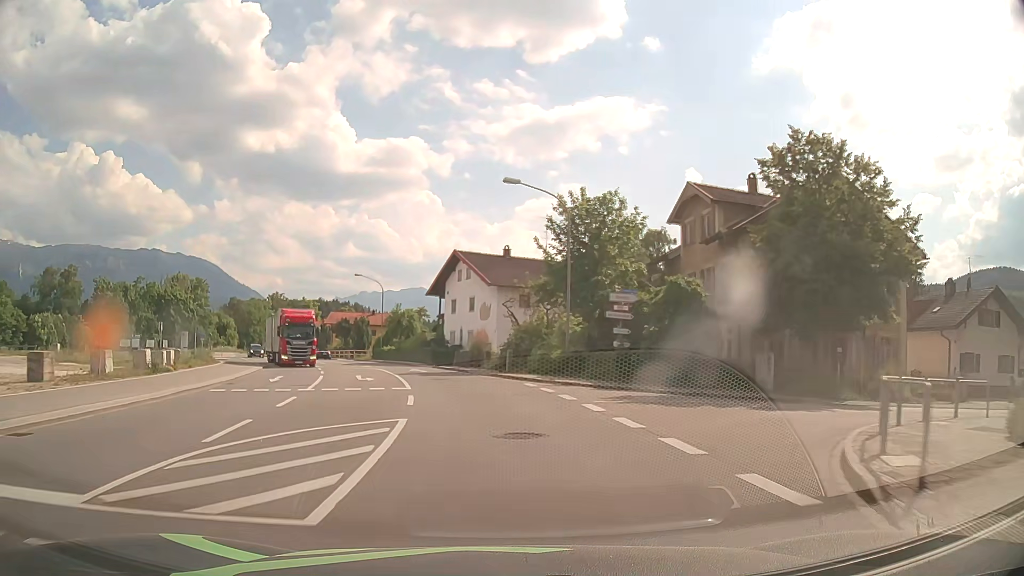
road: primary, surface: asphalt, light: Day
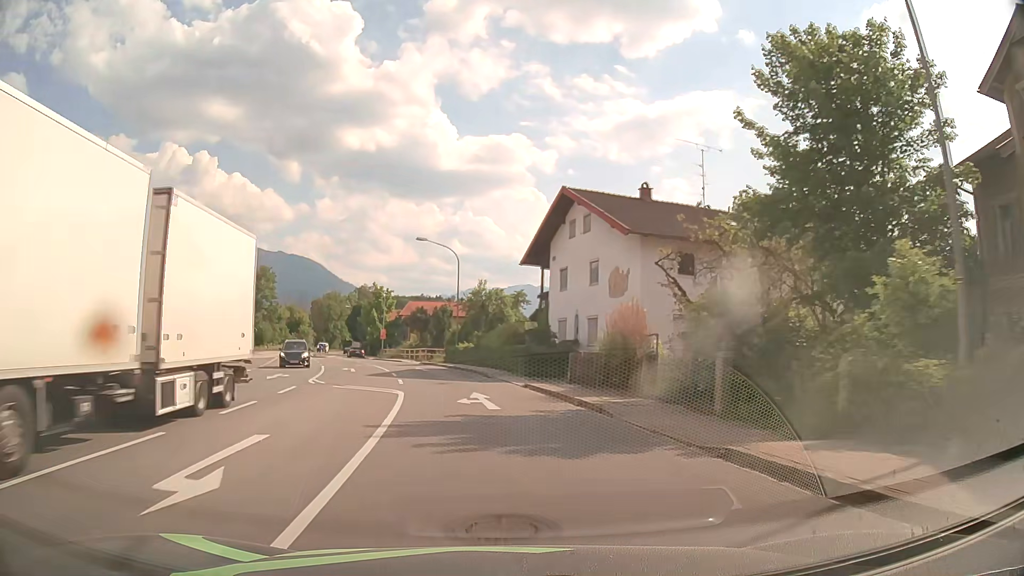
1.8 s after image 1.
(-1.6, +22.5) m; -9°
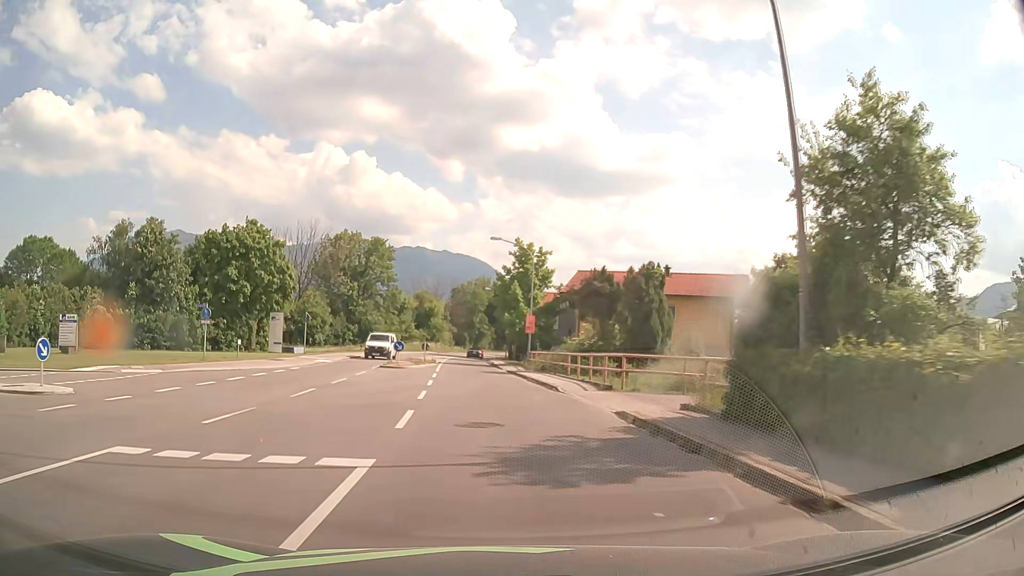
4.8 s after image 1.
(-5.0, +37.7) m; -14°
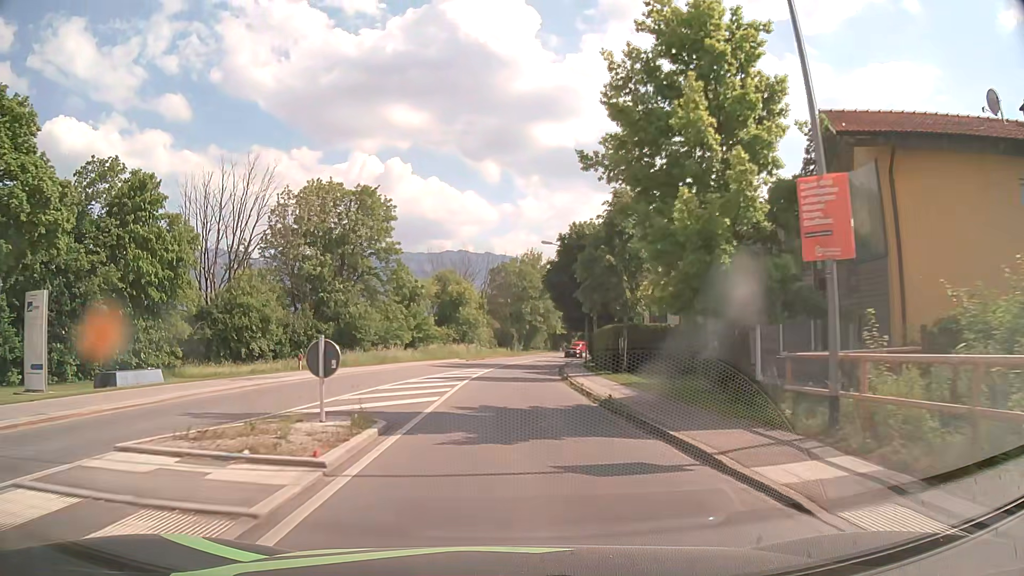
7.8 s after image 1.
(-2.0, +38.6) m; -4°
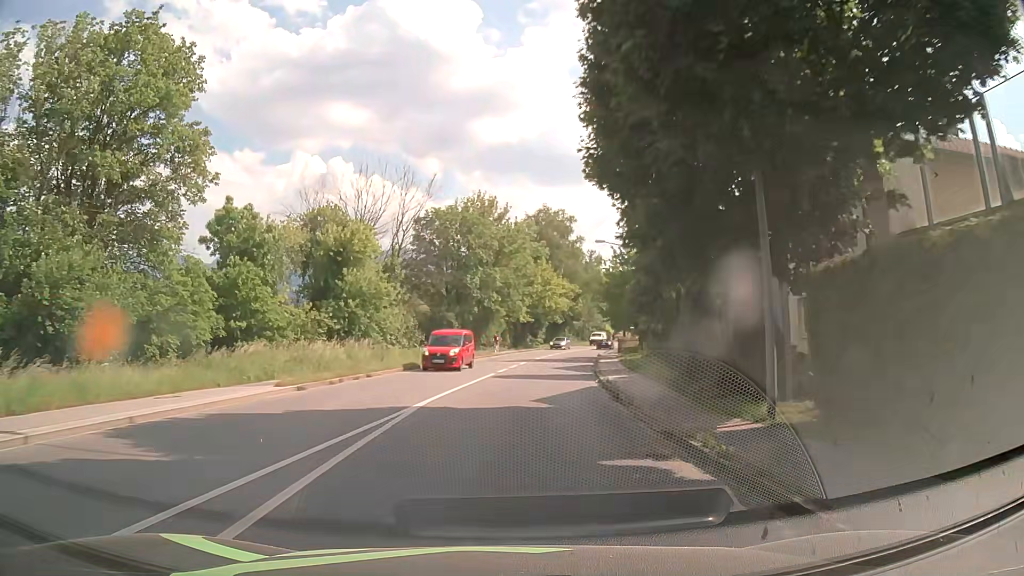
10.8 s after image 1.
(+0.6, +38.5) m; +4°
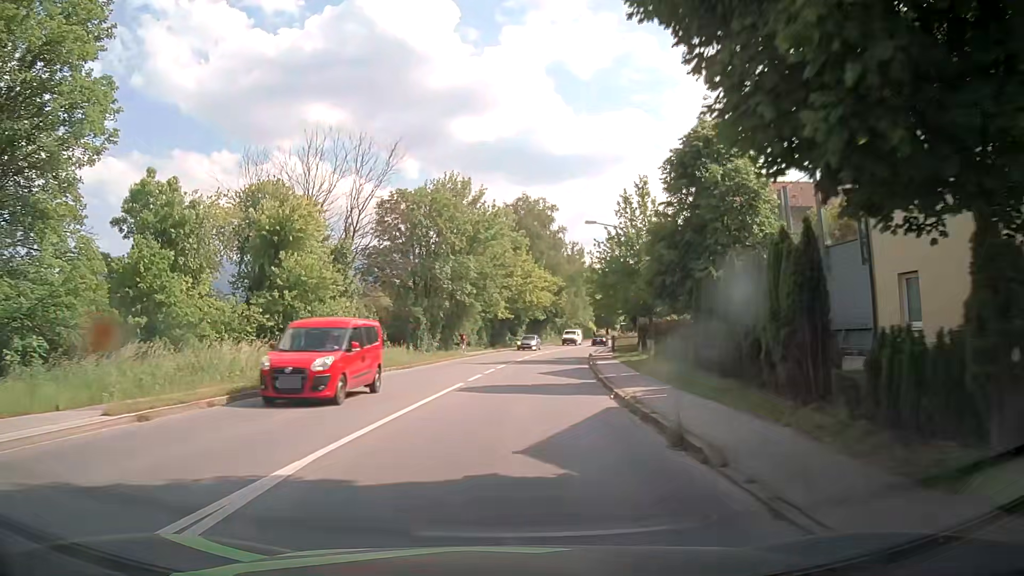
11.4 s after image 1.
(+0.1, +7.7) m; +2°
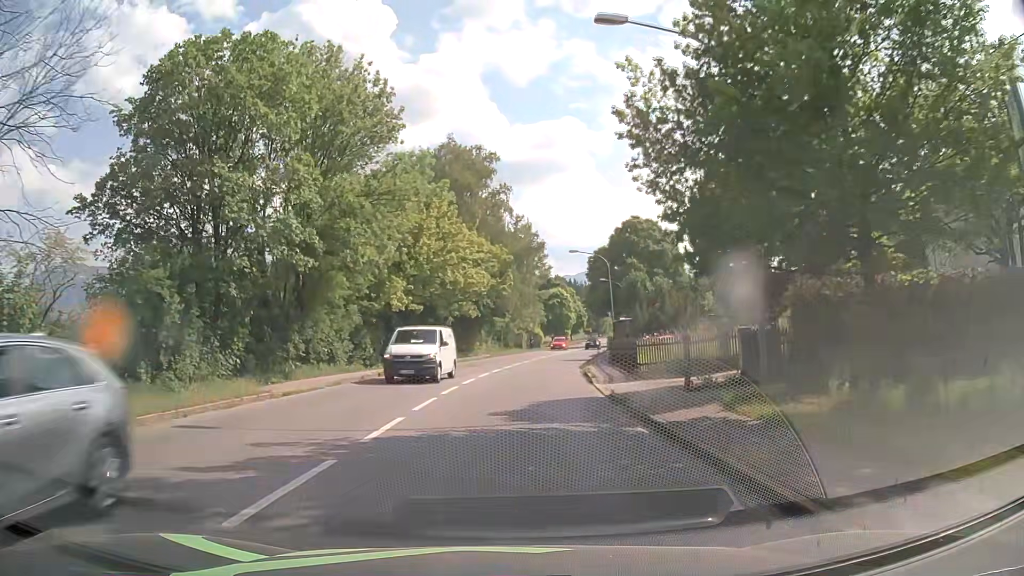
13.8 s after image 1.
(+1.6, +30.5) m; +6°
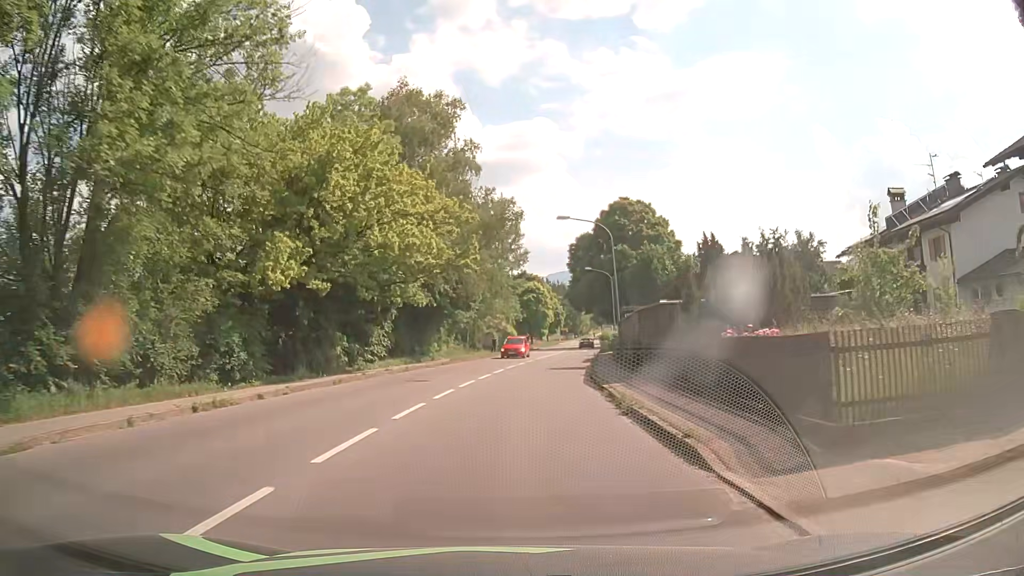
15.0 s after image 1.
(+0.3, +15.2) m; +2°
